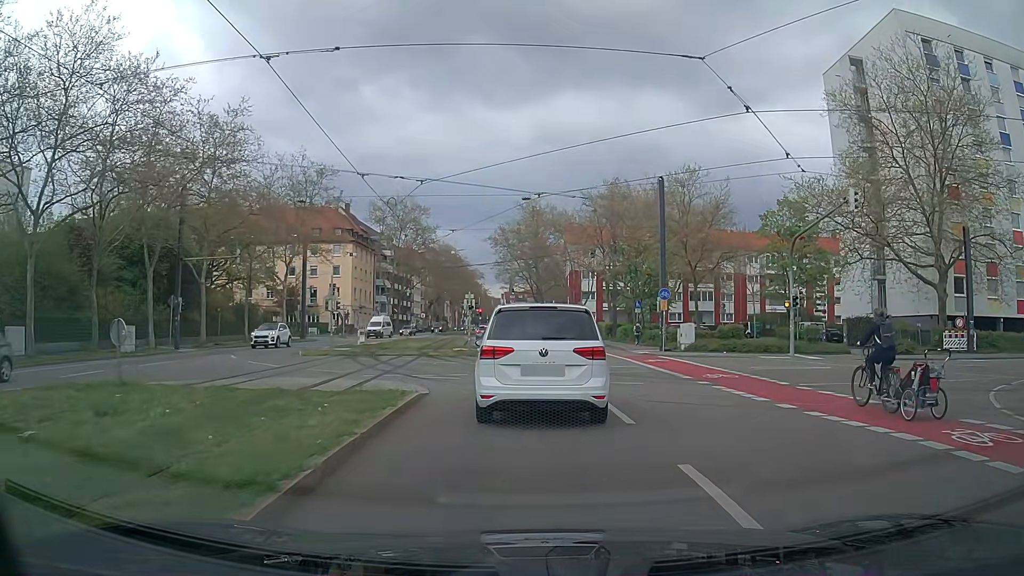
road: secondary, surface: asphalt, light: Day
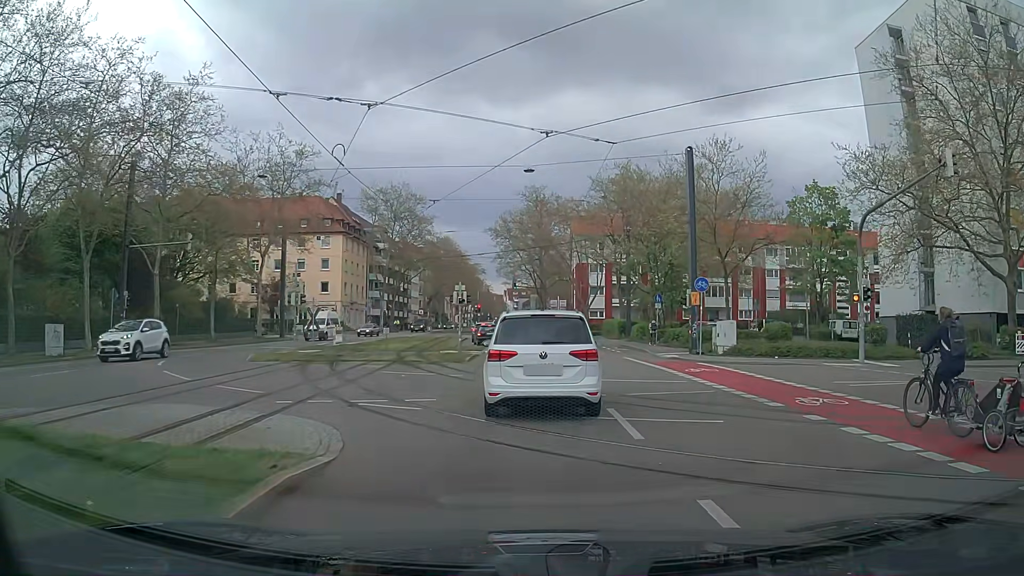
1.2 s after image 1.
(0.0, +7.0) m; 0°
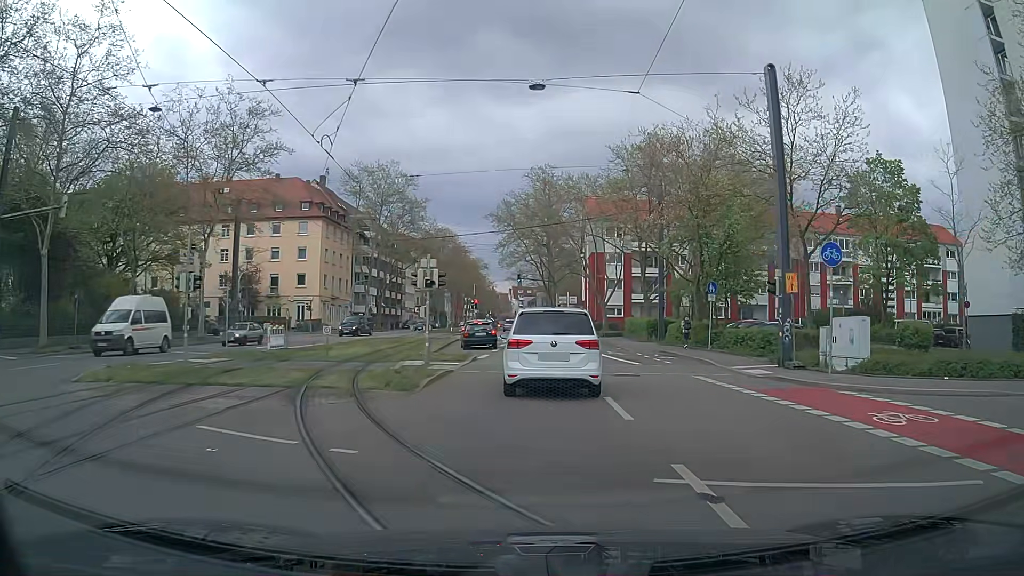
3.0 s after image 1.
(-0.1, +11.9) m; 0°
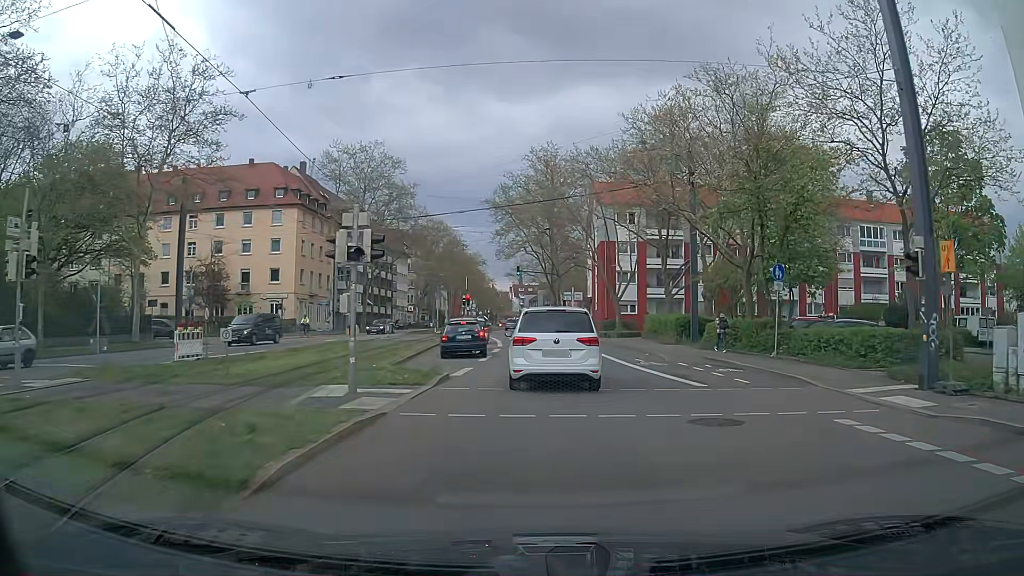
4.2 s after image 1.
(0.0, +8.9) m; 0°
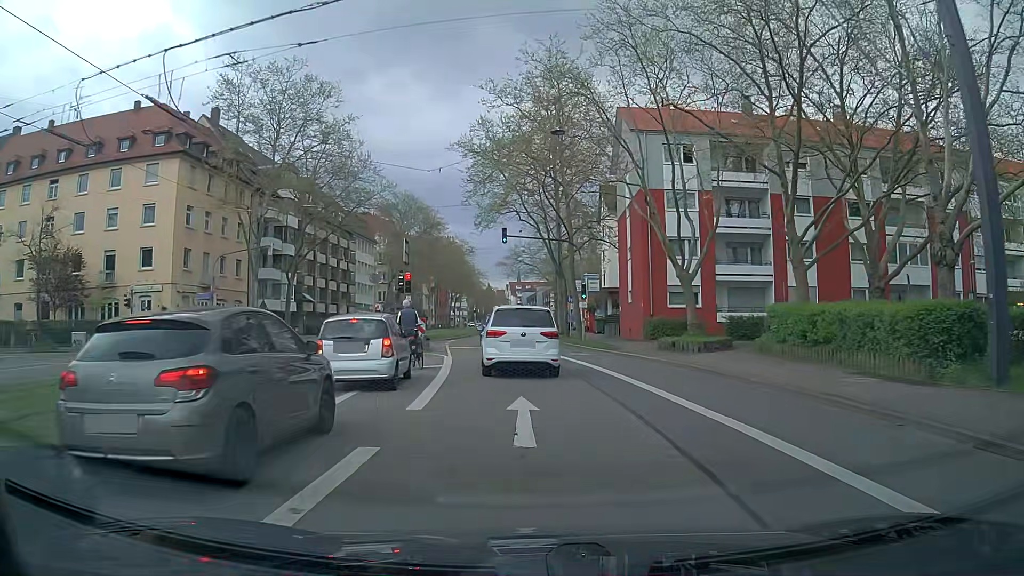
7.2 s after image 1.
(+0.2, +25.2) m; 0°
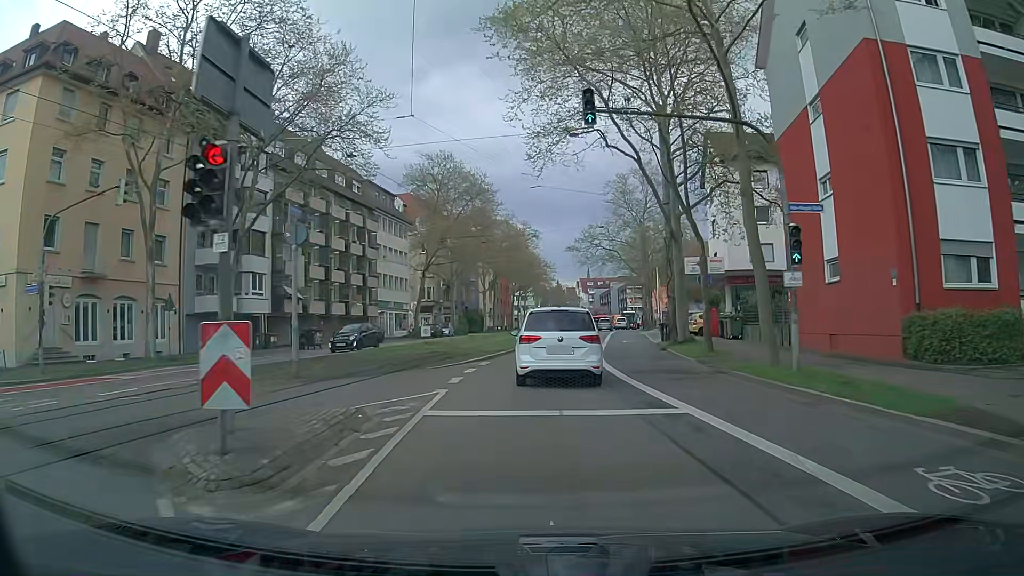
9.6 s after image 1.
(-1.1, +22.2) m; -5°
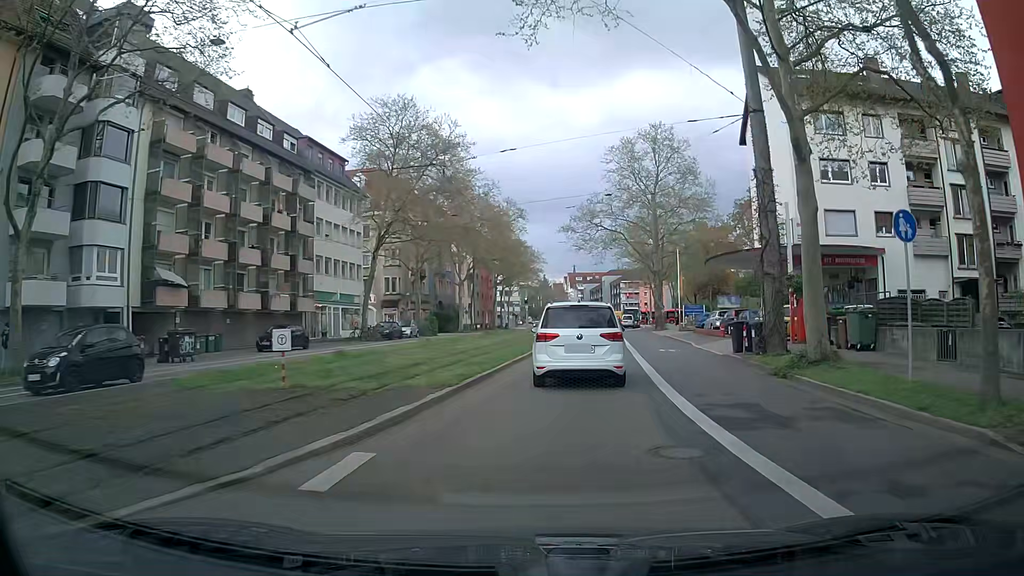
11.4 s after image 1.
(-0.1, +15.7) m; 0°
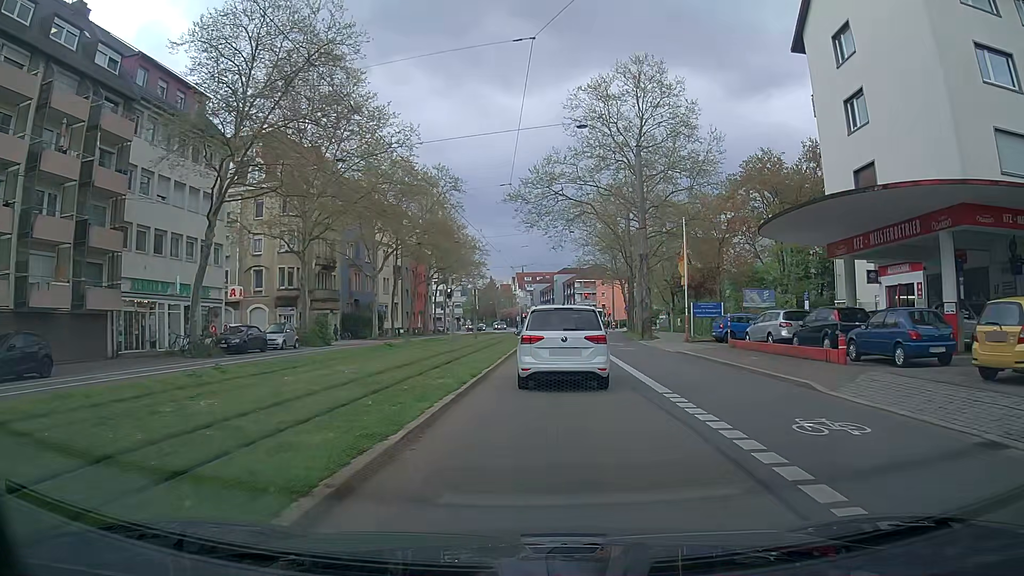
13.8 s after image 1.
(+1.2, +19.1) m; +4°
